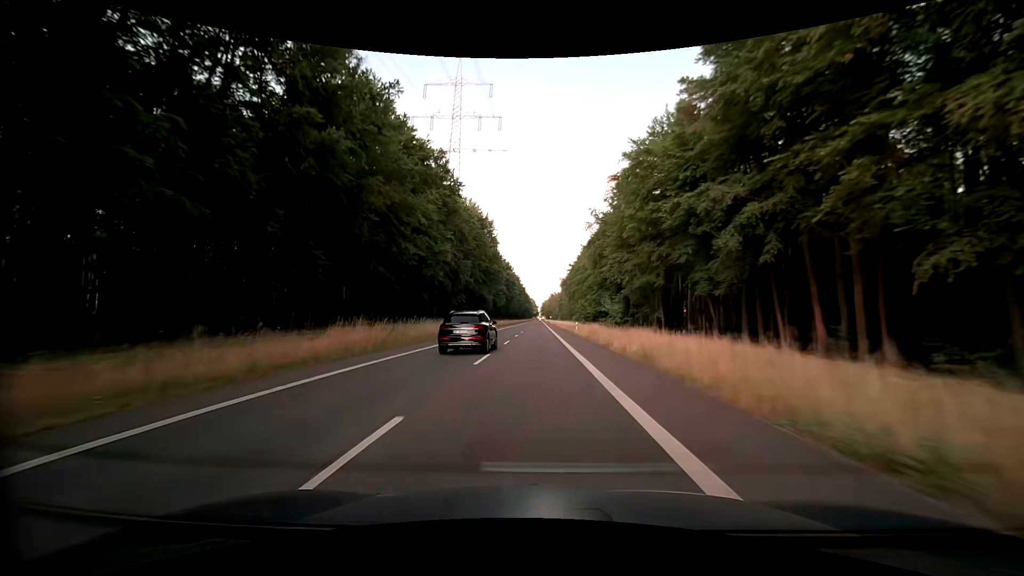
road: secondary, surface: asphalt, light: Day
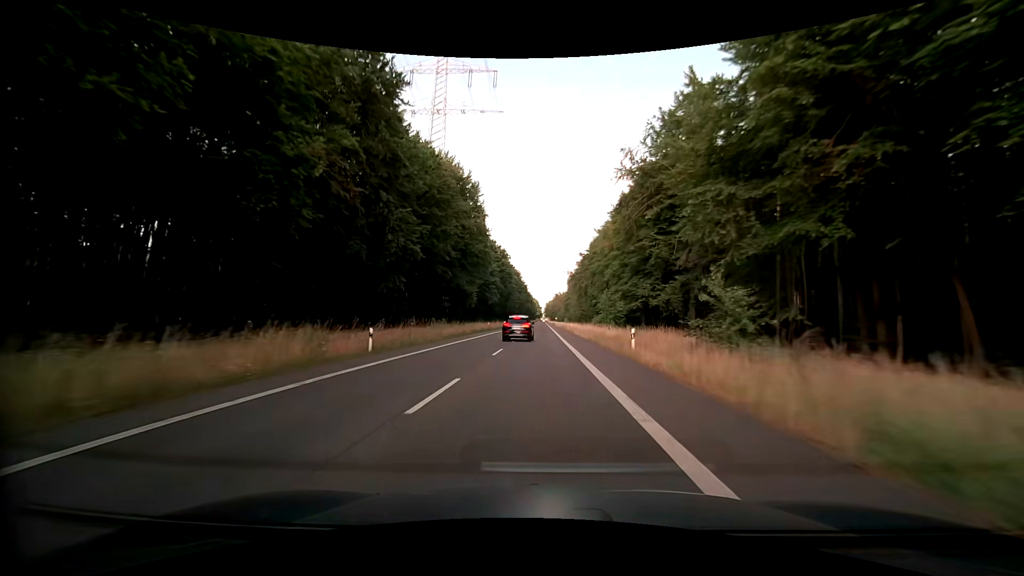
(0.0, +31.4) m; 0°
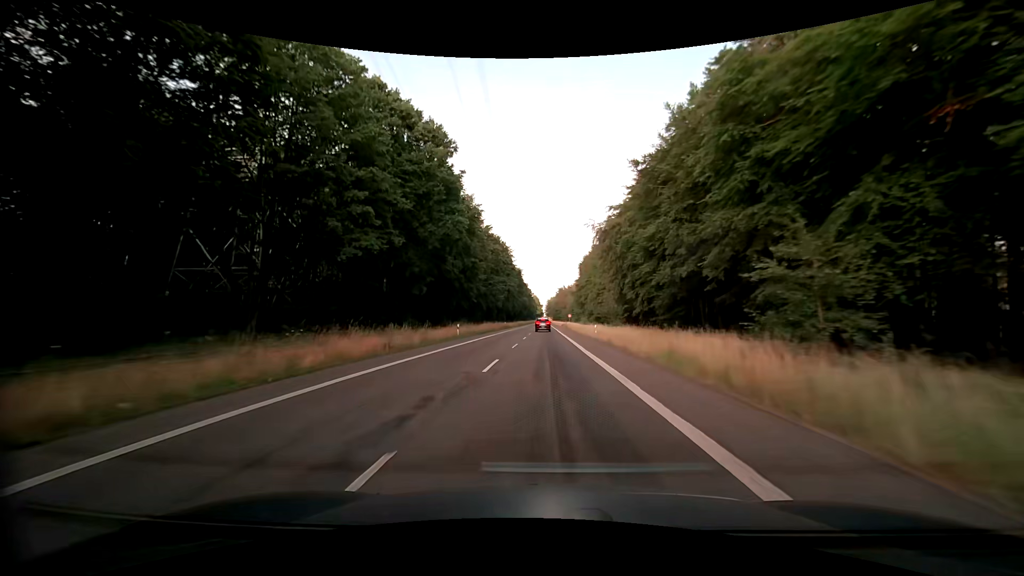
(-0.3, +78.5) m; 0°
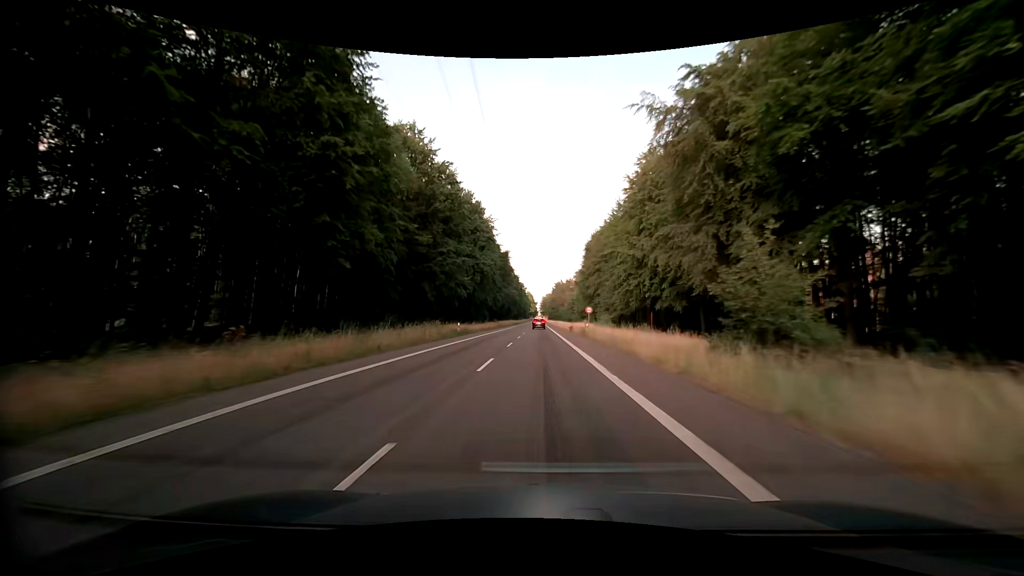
(+0.2, +46.9) m; 0°
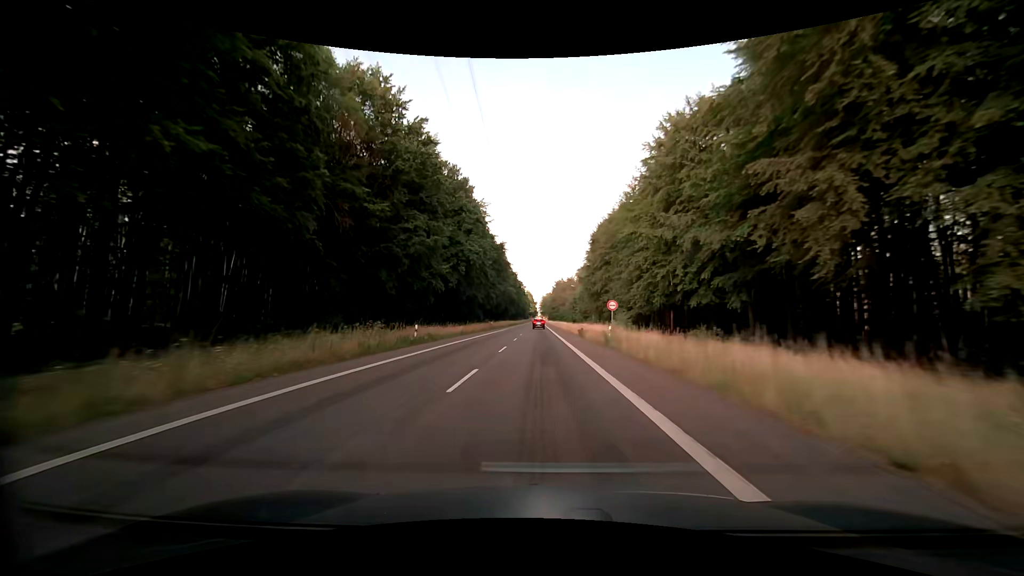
(0.0, +15.5) m; 0°
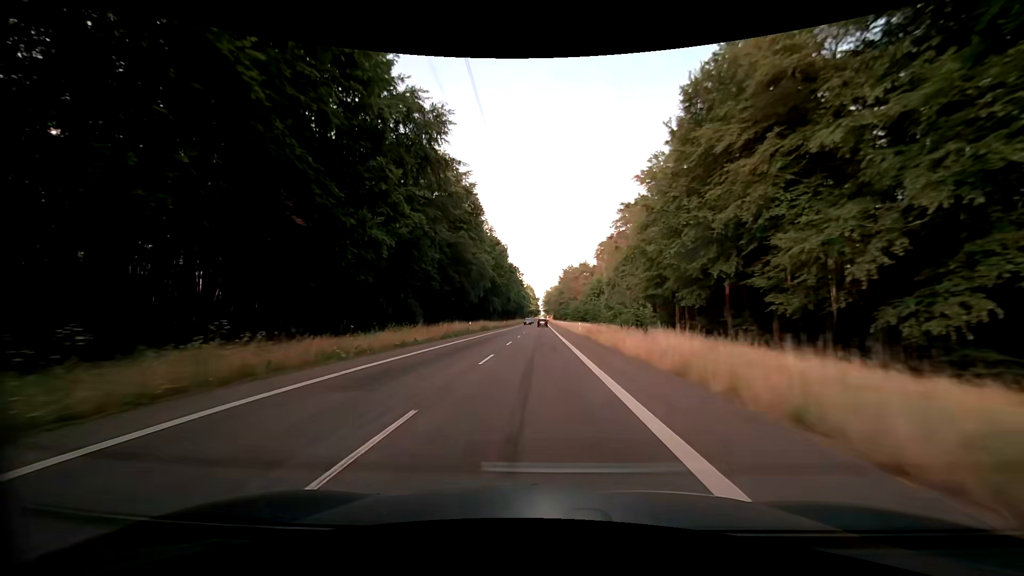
(-0.3, +76.4) m; 0°
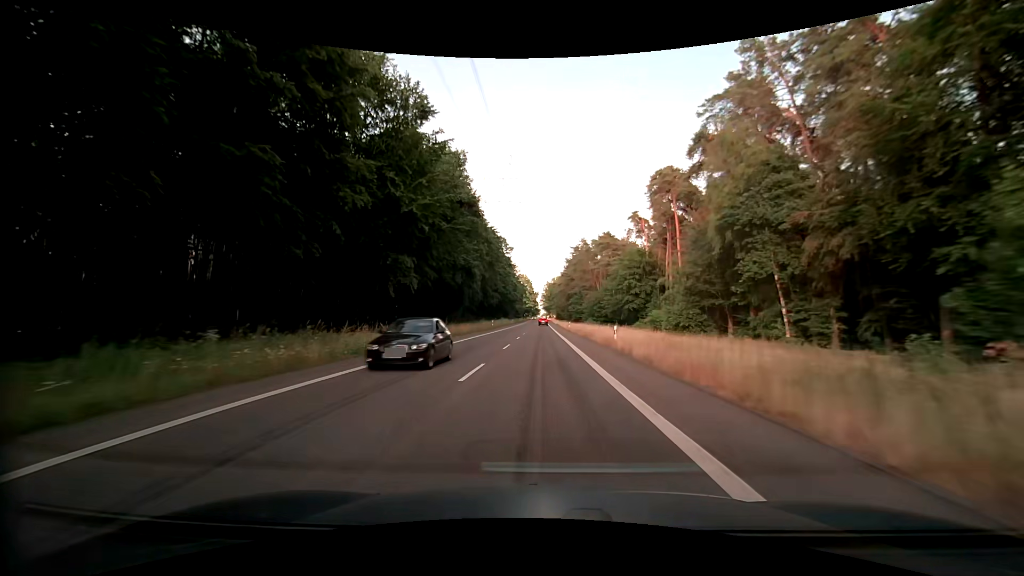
(-0.3, +74.6) m; 0°
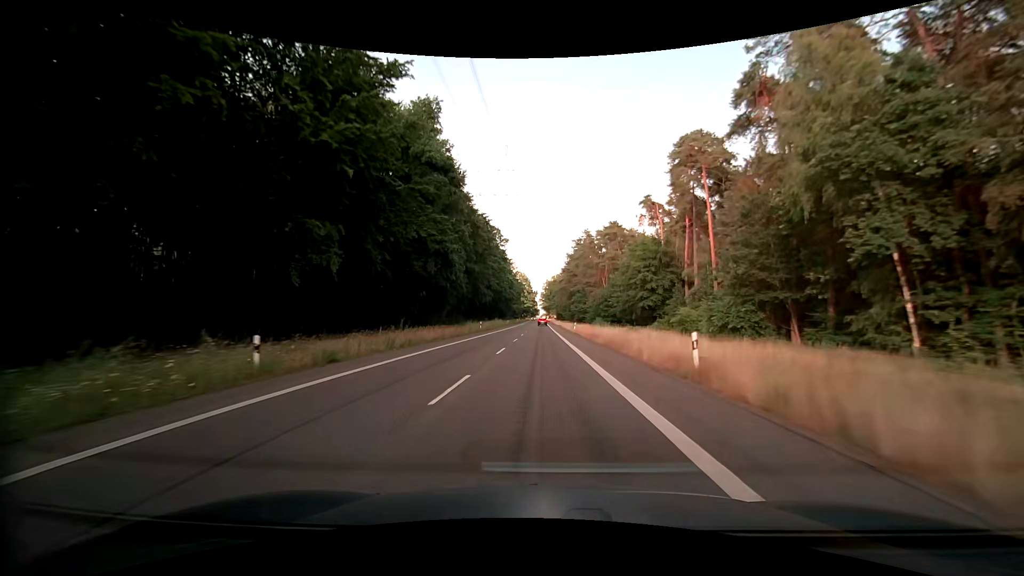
(+0.1, +14.7) m; 0°
(0, +10) (0, +20) (0, +30) (0, +40) (0, +50) (0, +60) (0, +70) (0, +80) (0, +90) (0, +100) m
